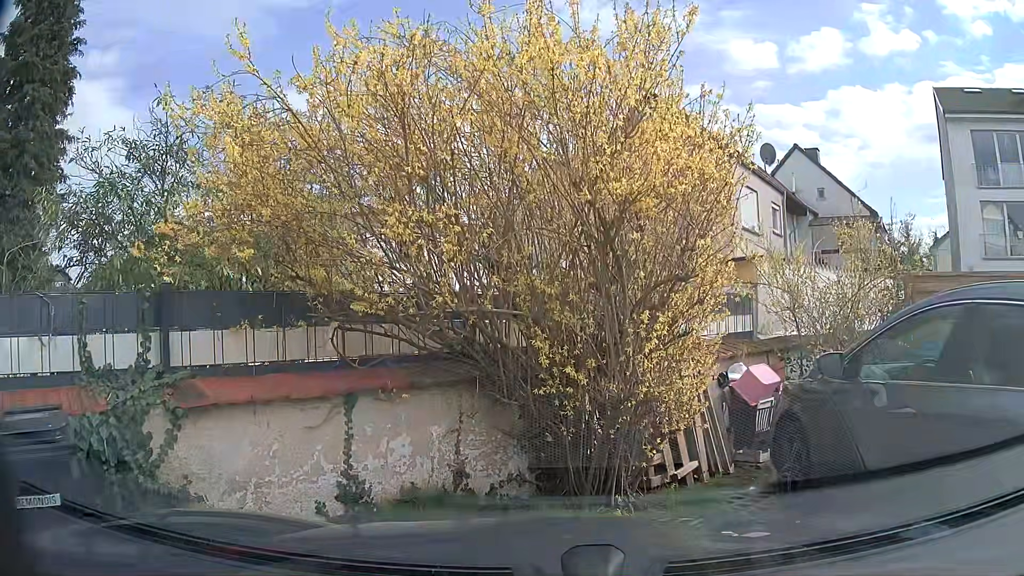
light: Day
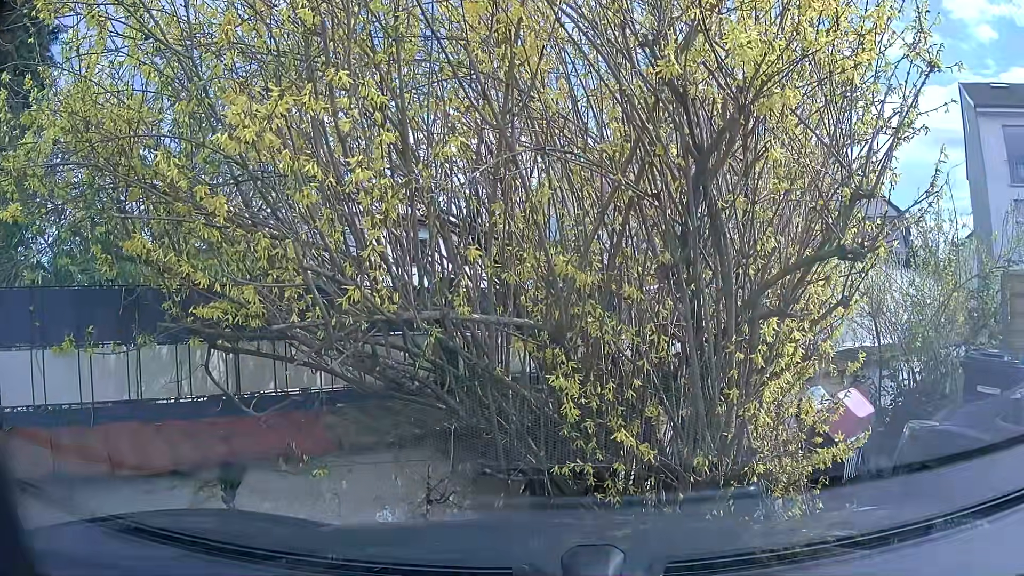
(0.0, +1.6) m; 0°
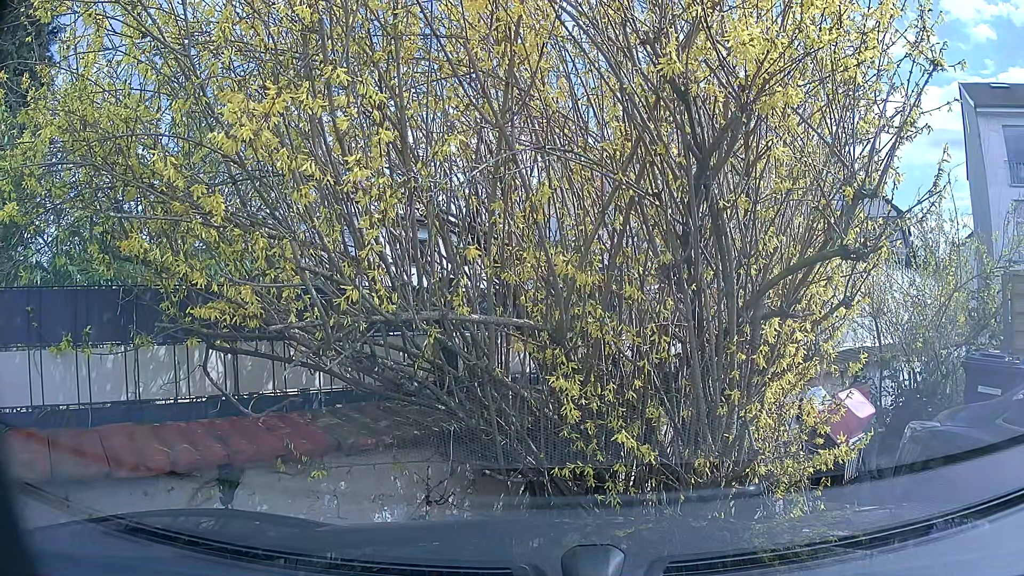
(0.0, +0.1) m; 0°
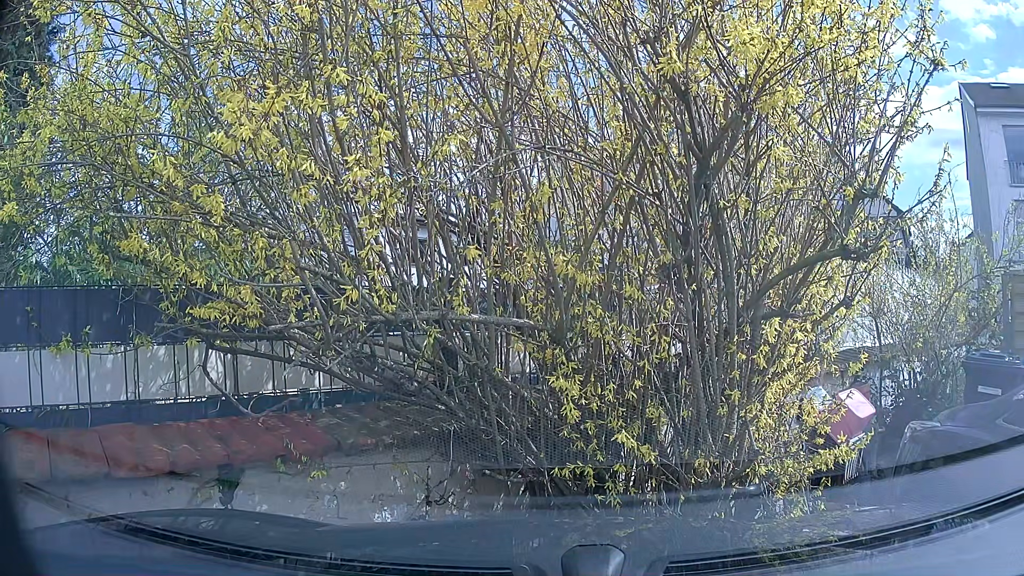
(0.0, 0.0) m; 0°
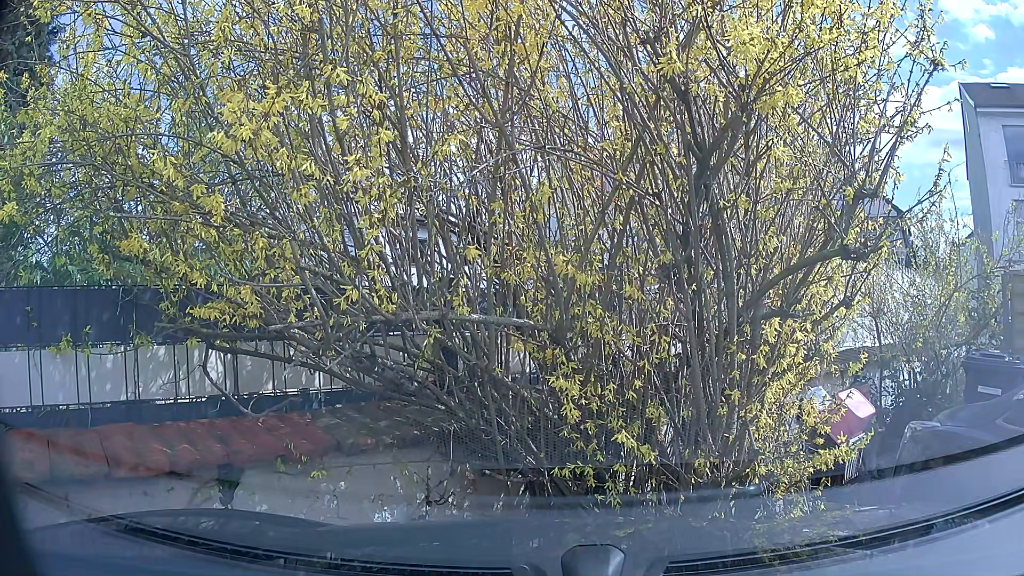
(0.0, 0.0) m; 0°
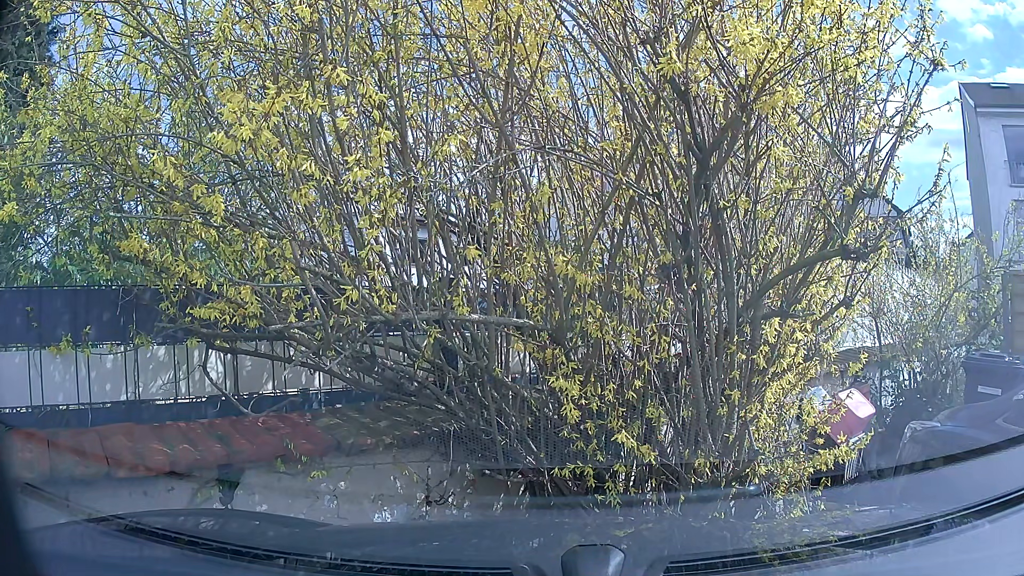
(0.0, 0.0) m; 0°
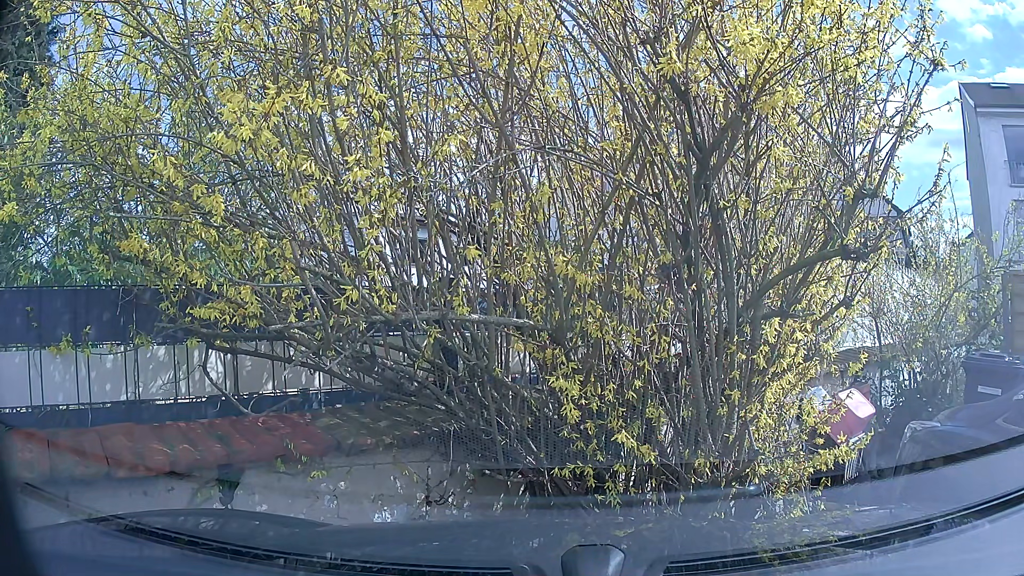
(0.0, 0.0) m; 0°
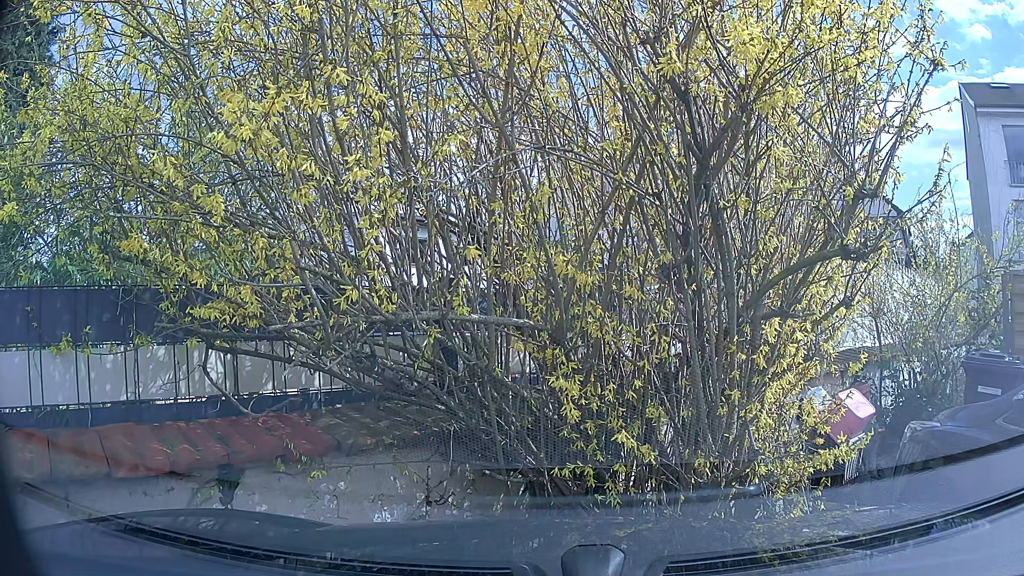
(0.0, 0.0) m; 0°
